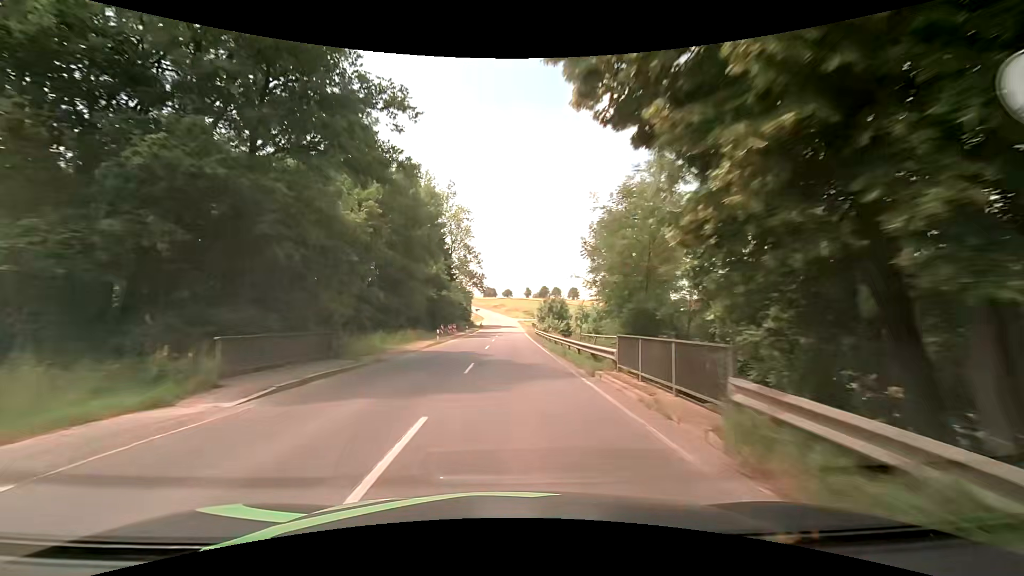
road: secondary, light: Day
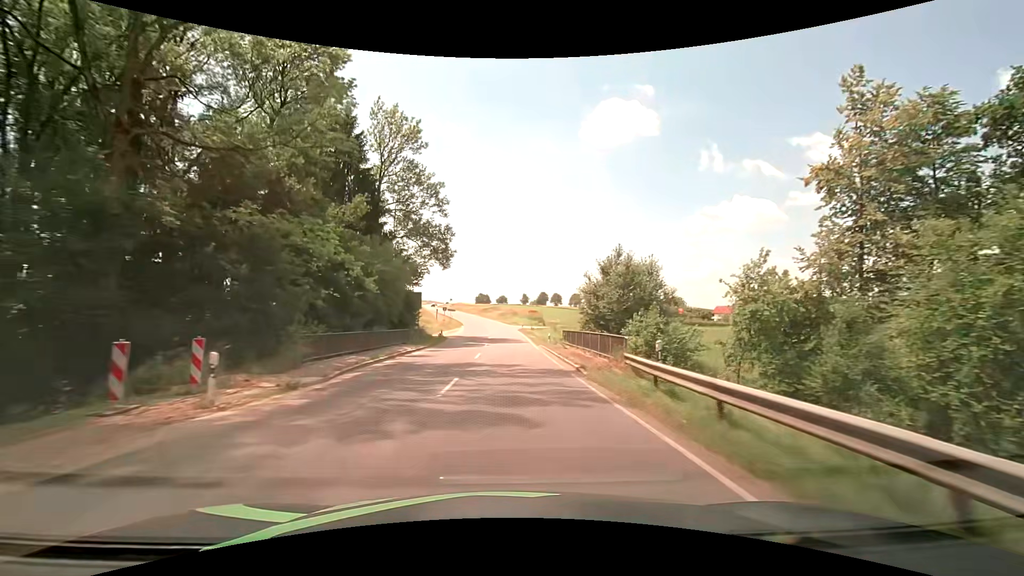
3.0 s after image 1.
(+0.5, +55.0) m; +1°
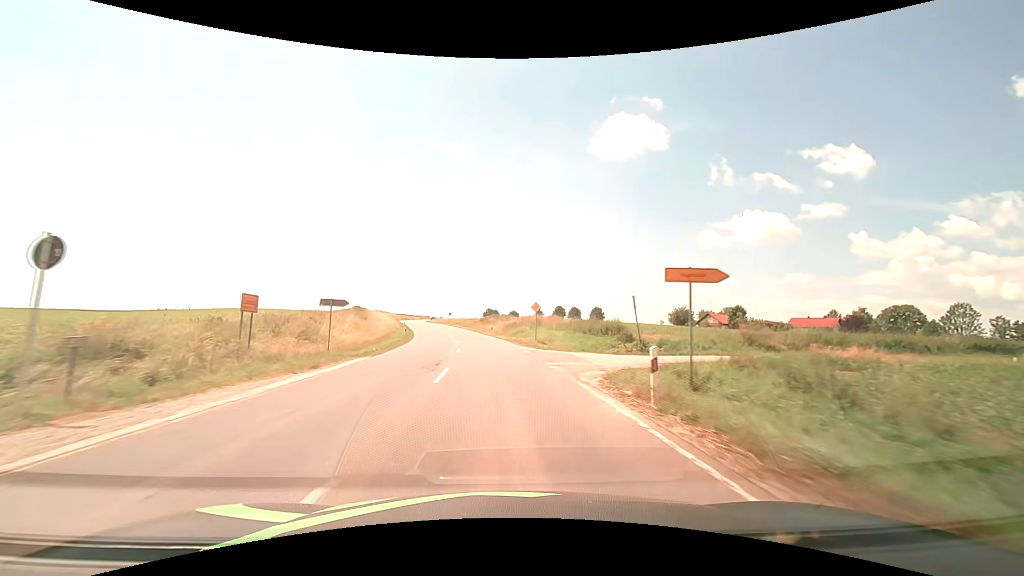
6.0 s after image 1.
(-0.2, +59.1) m; -1°
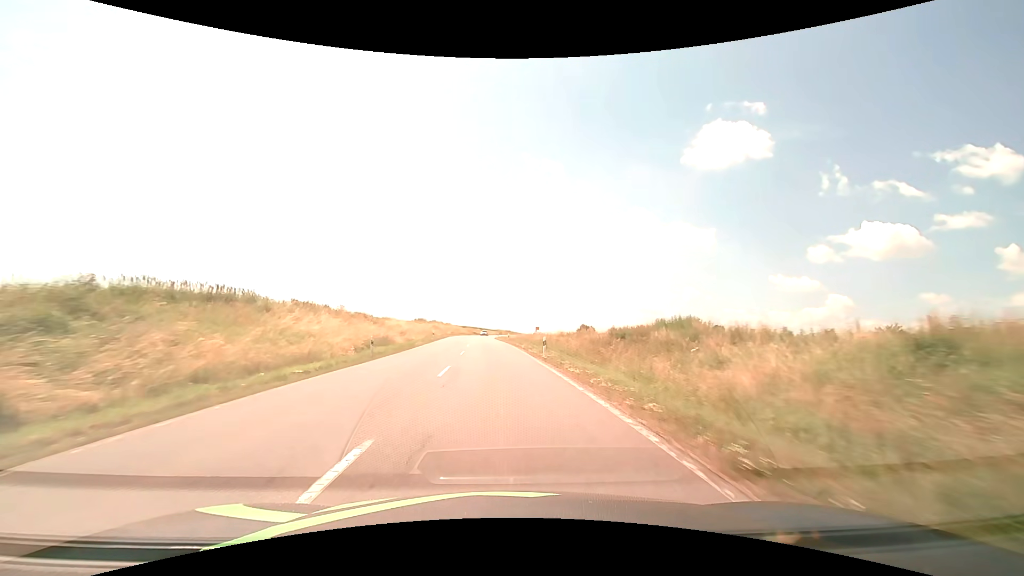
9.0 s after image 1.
(-5.4, +59.9) m; -10°
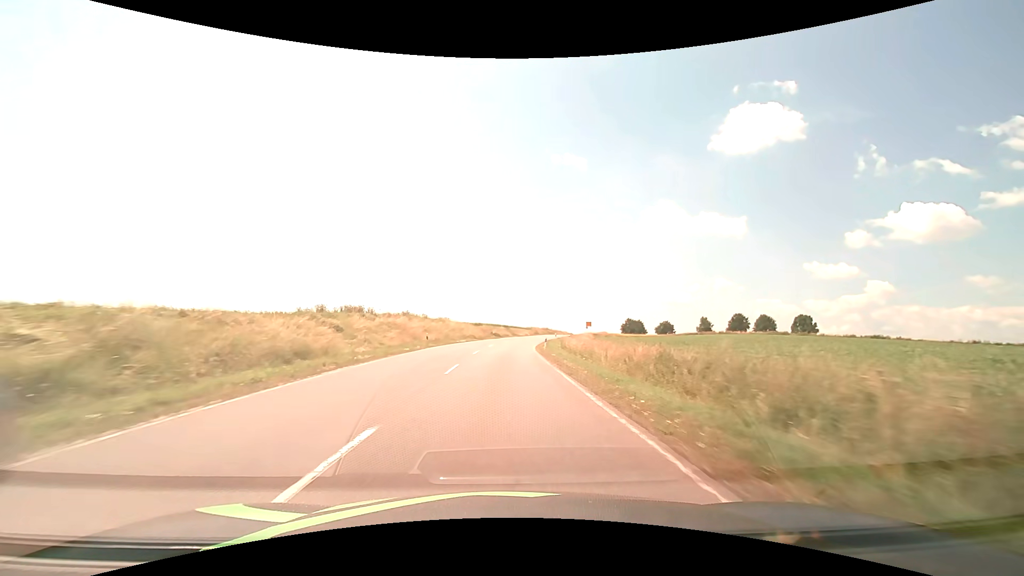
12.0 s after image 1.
(-2.5, +61.5) m; -3°
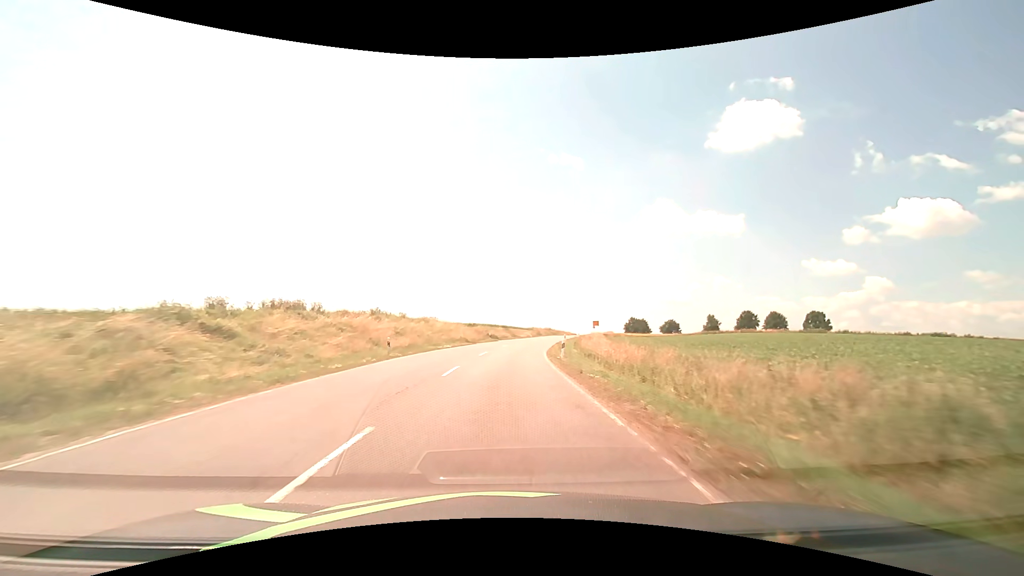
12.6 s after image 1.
(0.0, +12.4) m; 0°
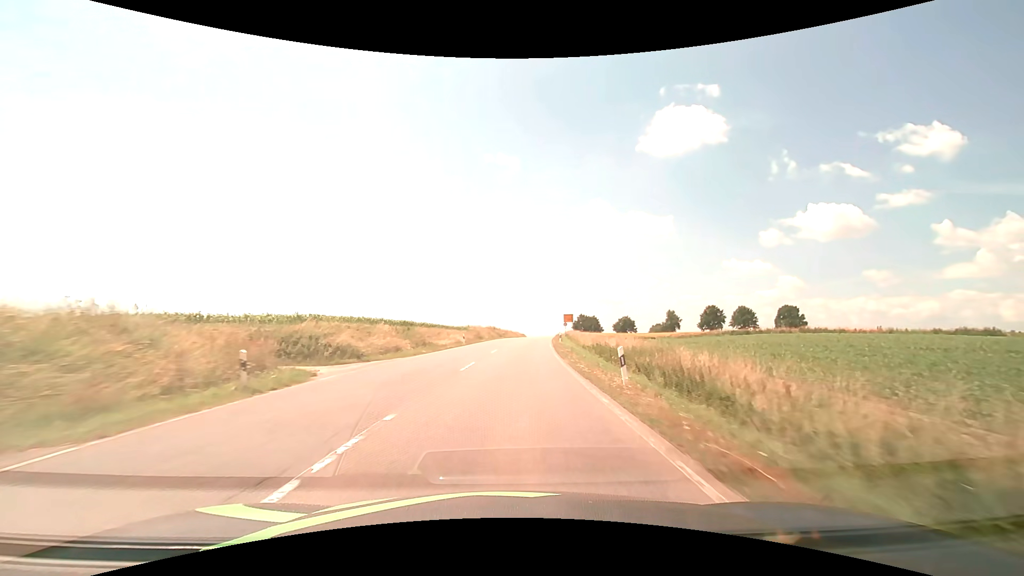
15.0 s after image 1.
(+2.3, +48.0) m; +7°
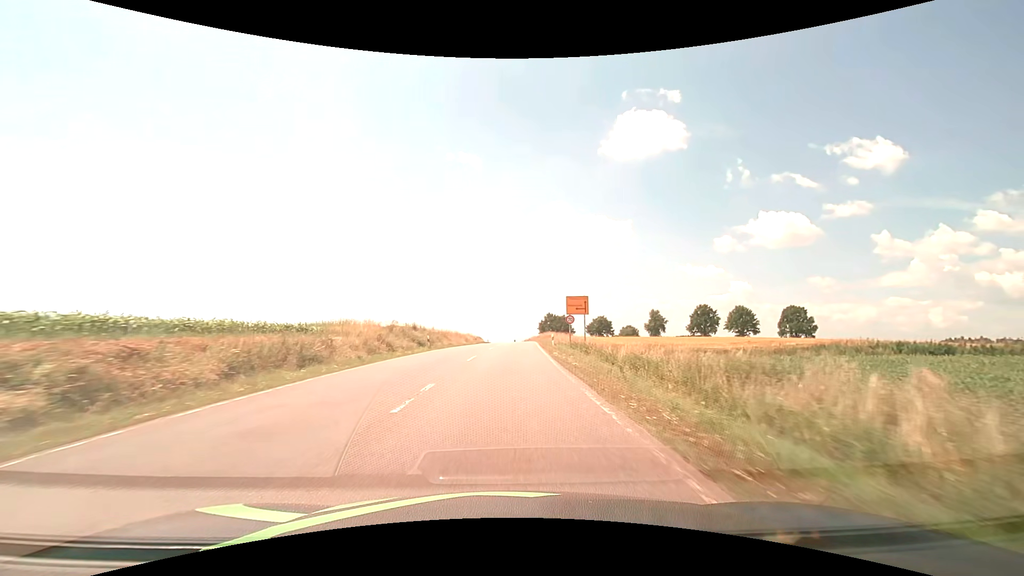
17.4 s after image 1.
(+2.2, +45.0) m; +5°
(0, +10) (0, +20) (0, +30) (+1, +40) (+1, +50) (+1, +60) (+2, +70) (+2, +80) (+2, +90) (+2, +100) m
